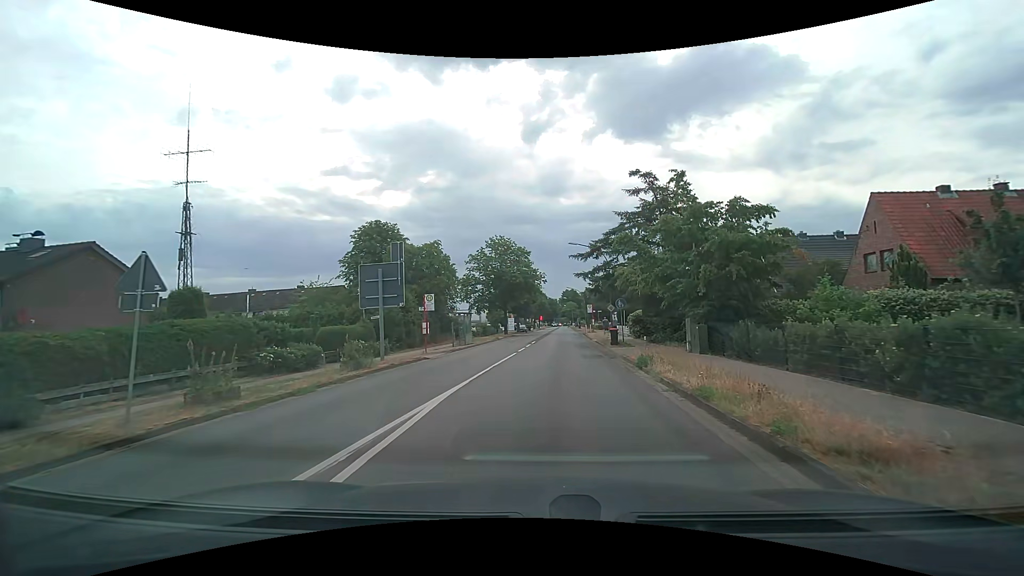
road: secondary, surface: asphalt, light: Day
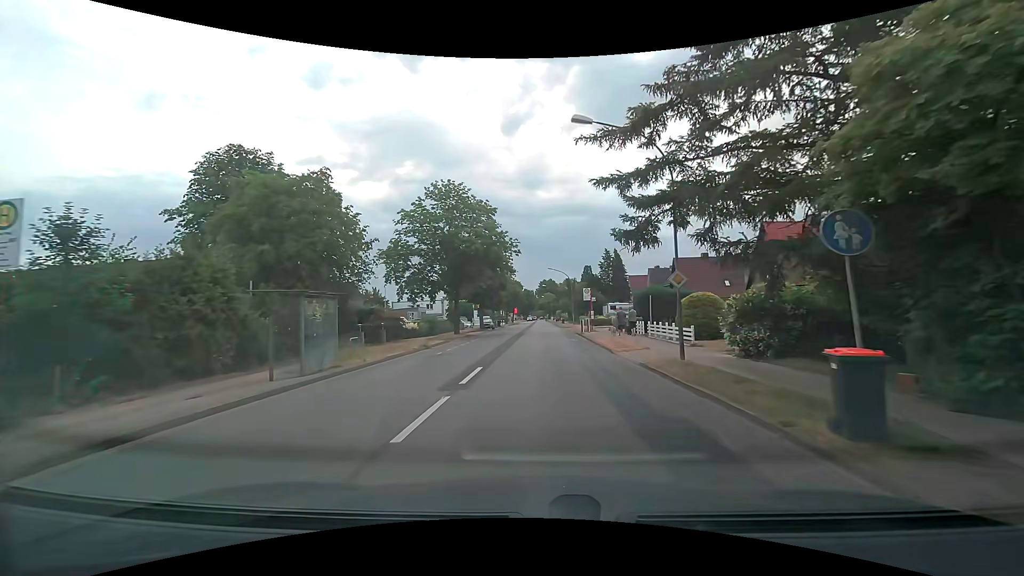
(+0.4, +23.5) m; +2°
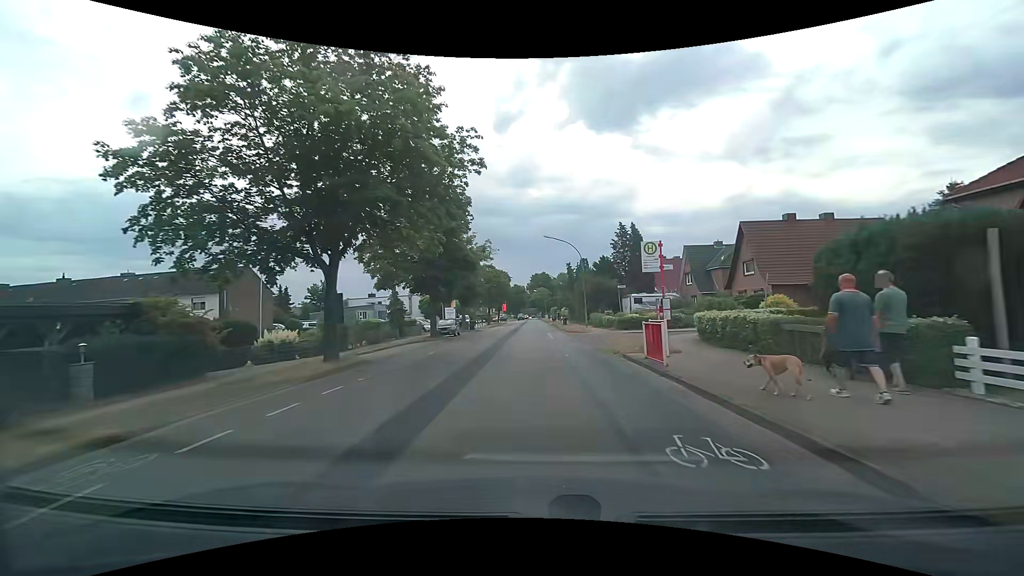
(+0.2, +24.8) m; +1°
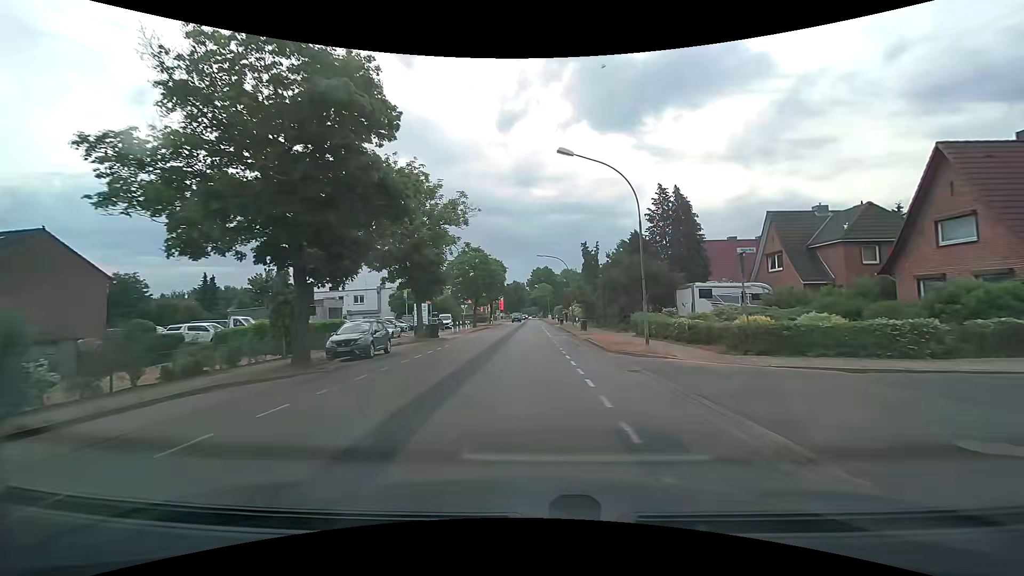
(-0.1, +20.7) m; 0°
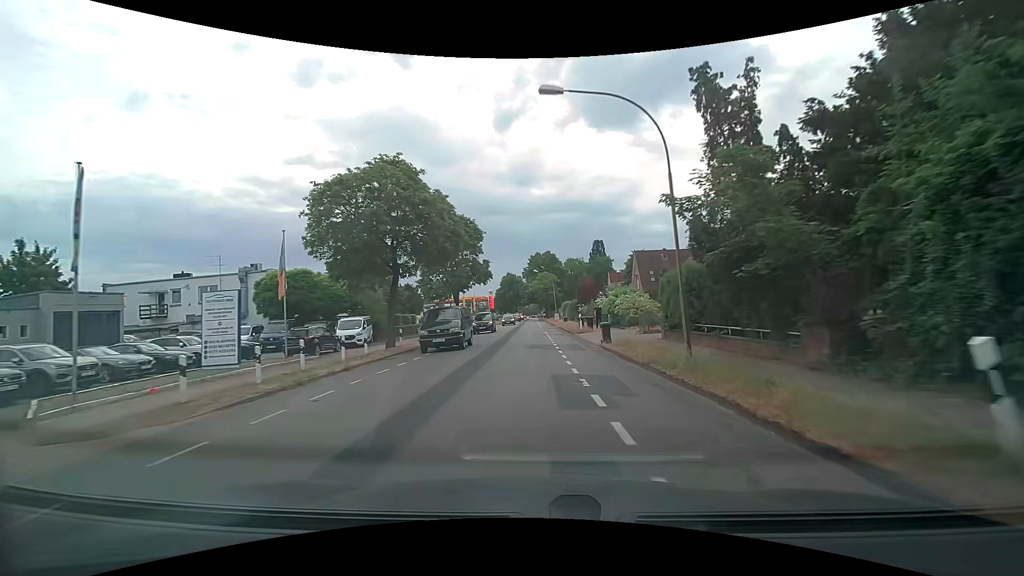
(+0.1, +36.6) m; 0°
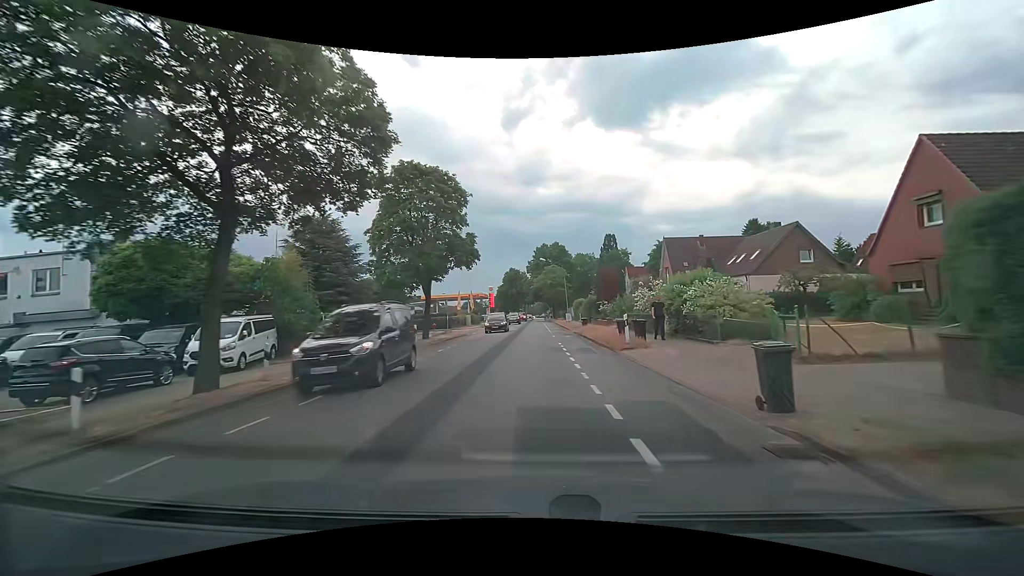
(-0.1, +15.1) m; 0°
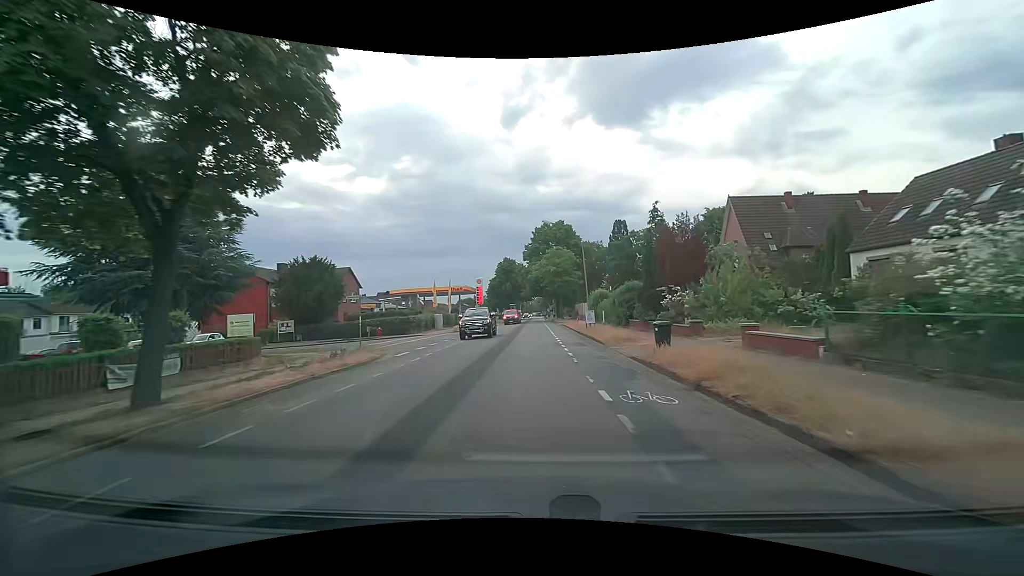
(-0.1, +23.0) m; 0°
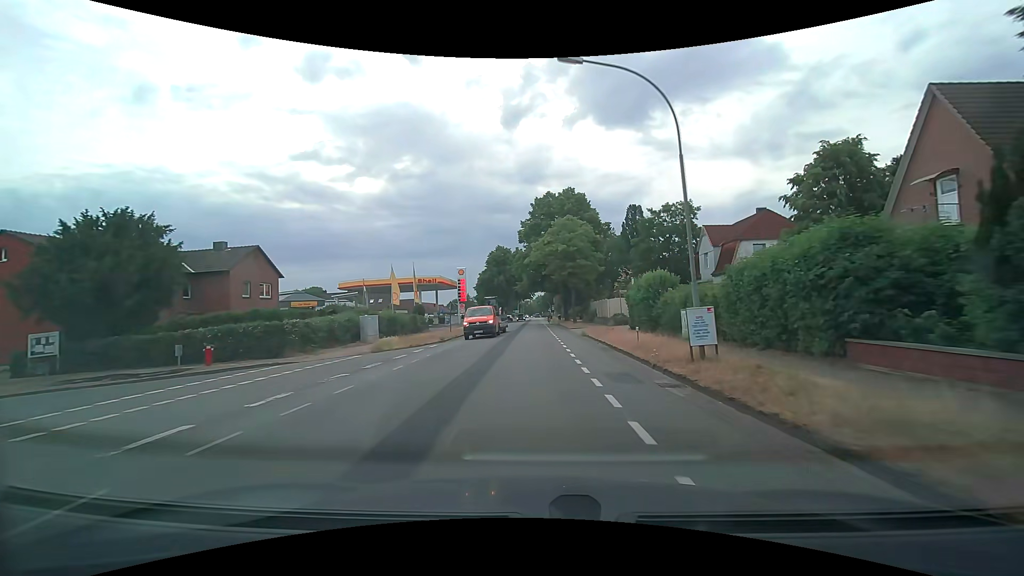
(-0.1, +22.5) m; 0°
(0, +10) (0, +20) (0, +30) (0, +40) (0, +50) (0, +60) (0, +70) (0, +80) (0, +90) (0, +100) m
